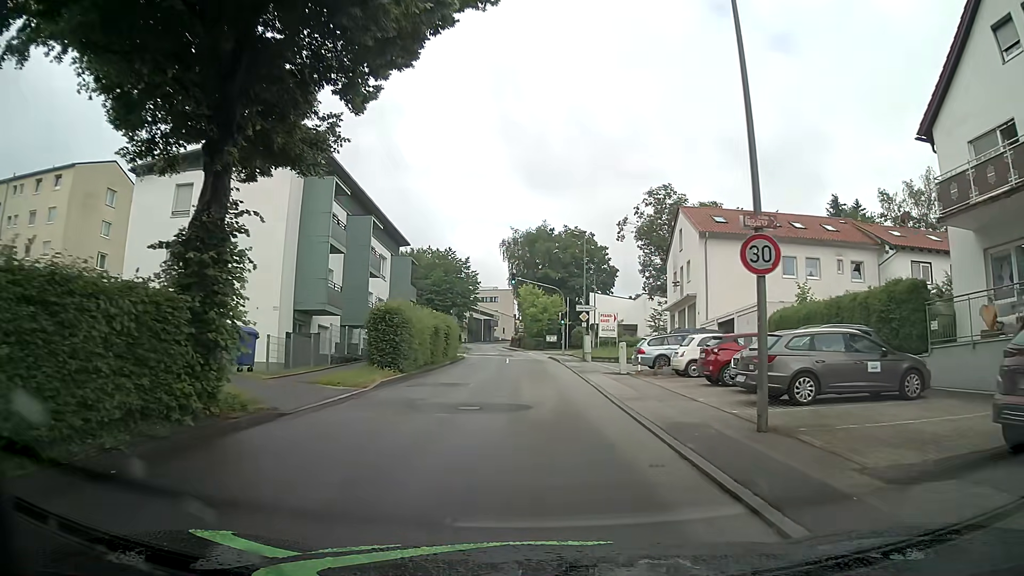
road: unclassified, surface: asphalt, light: Day
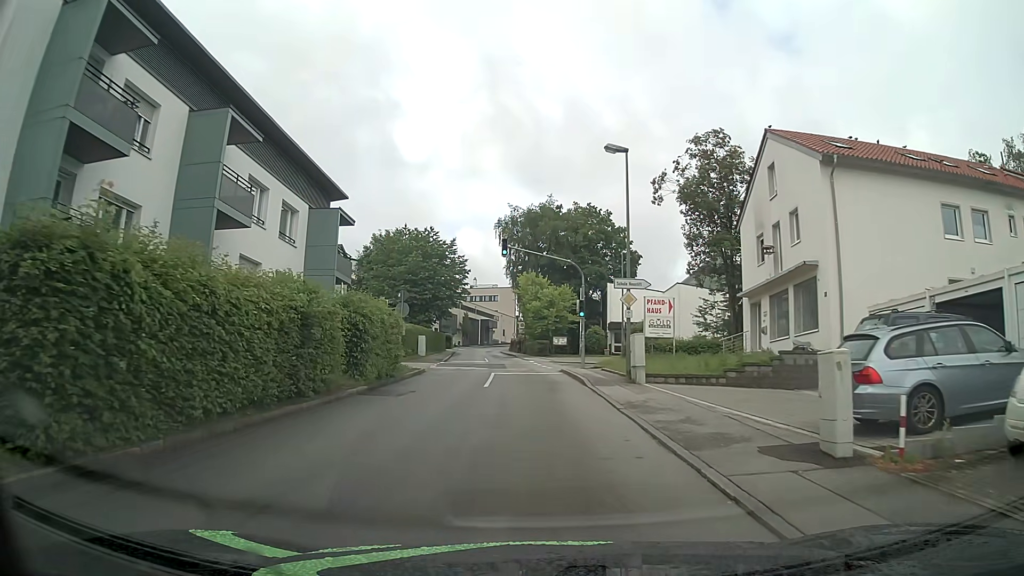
(-0.3, +18.5) m; -1°
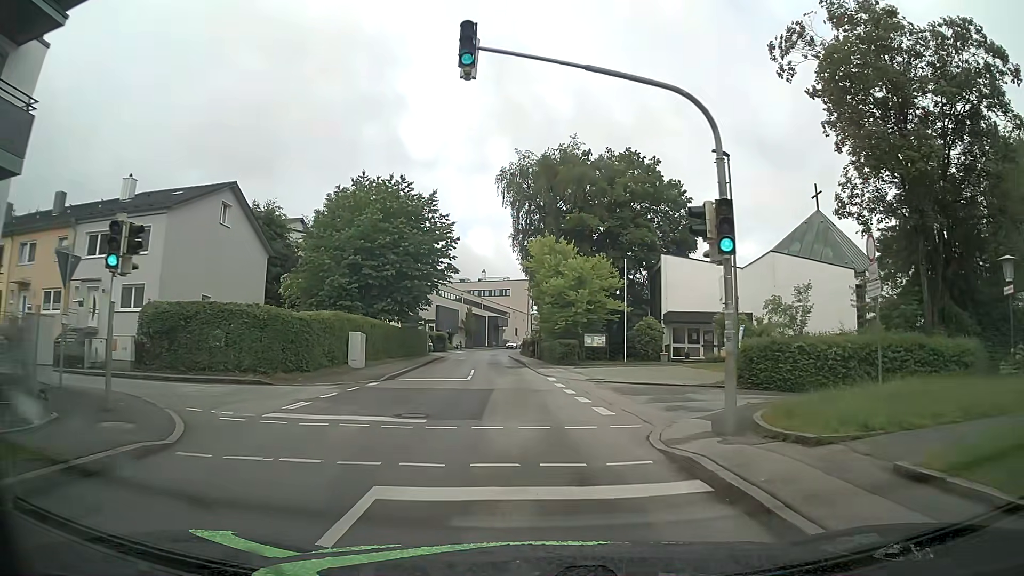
(-0.3, +23.2) m; -1°
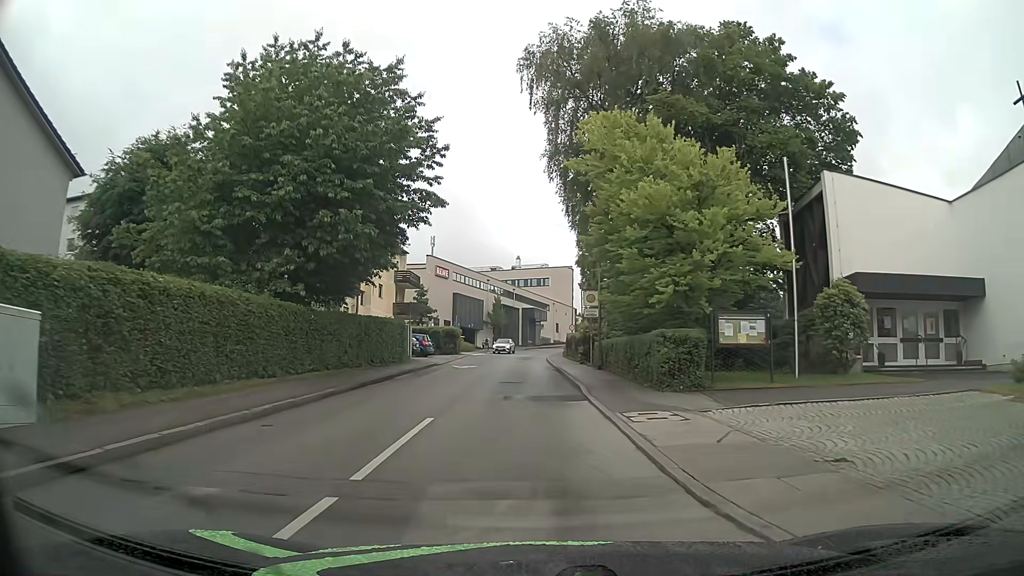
(-0.7, +23.3) m; -3°
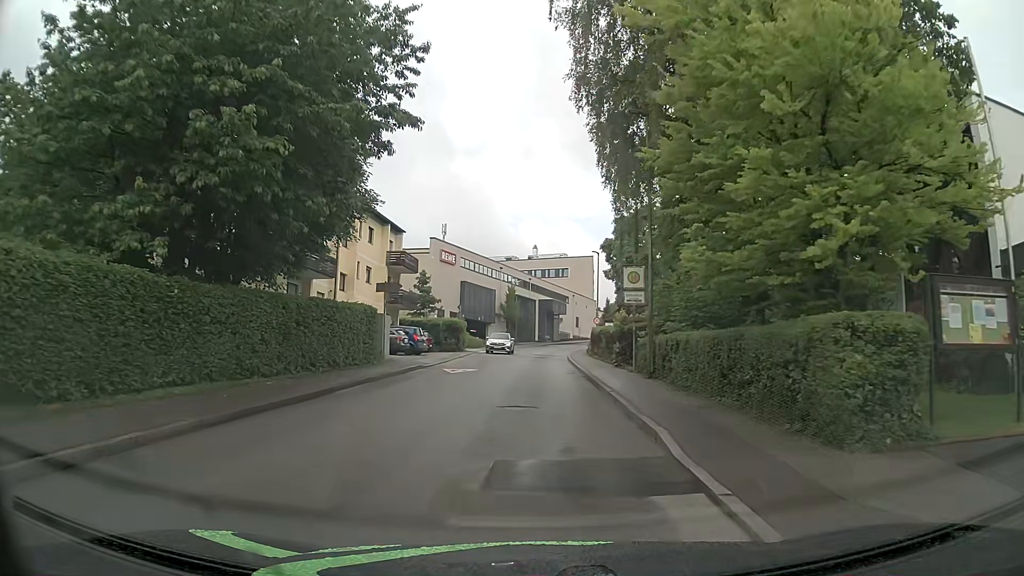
(-0.1, +9.3) m; -2°
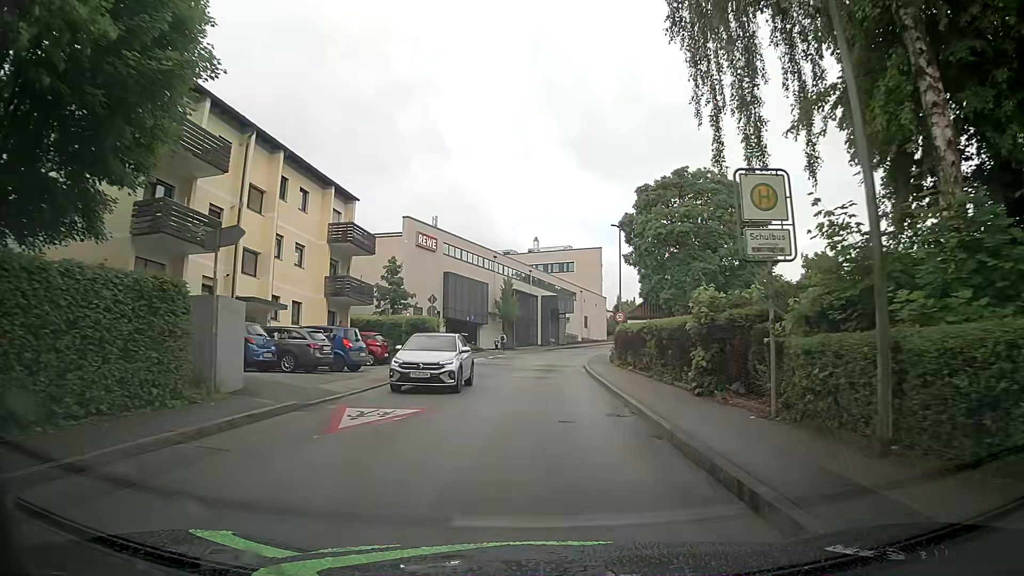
(0.0, +14.0) m; 0°
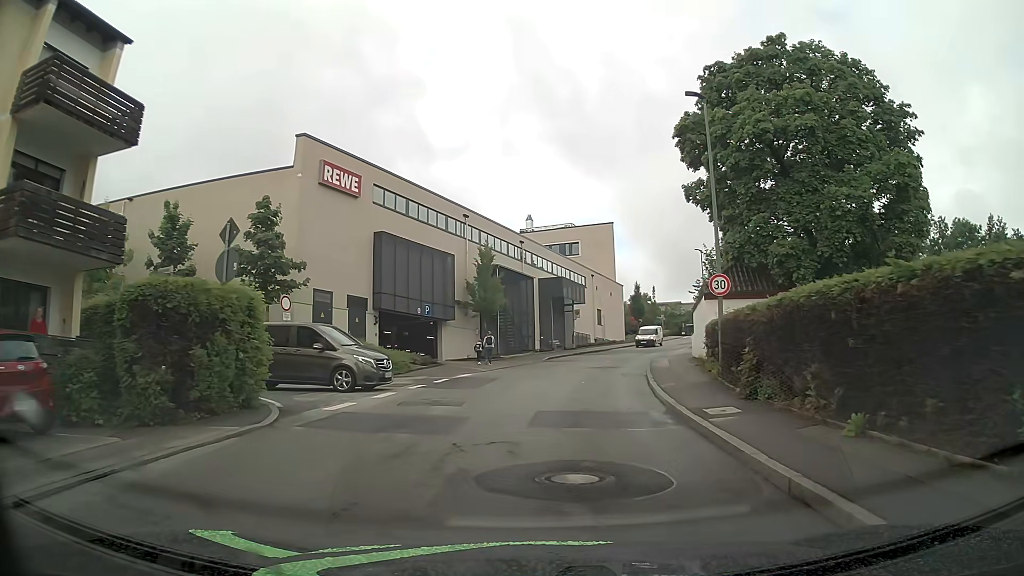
(+0.1, +23.2) m; +1°
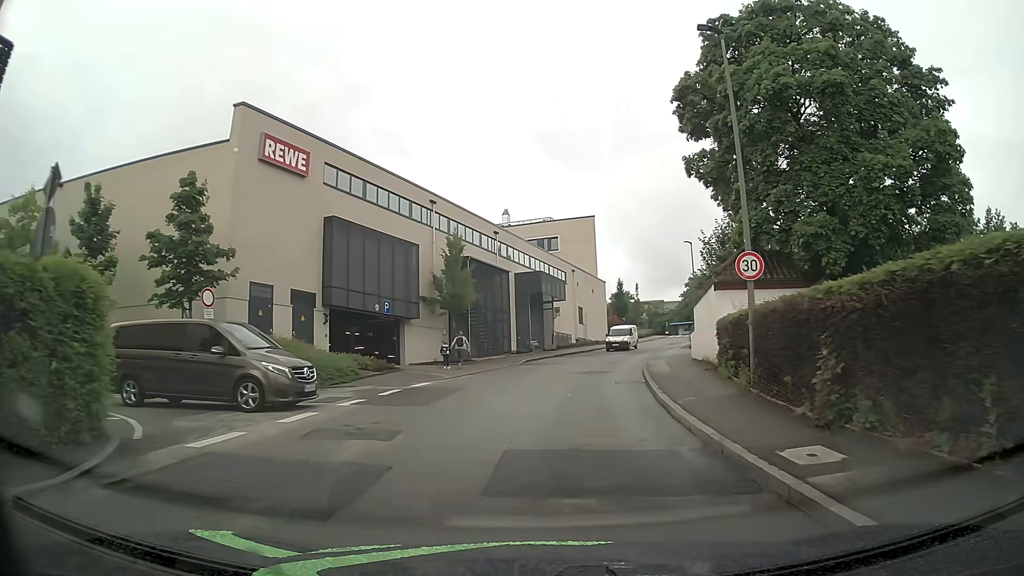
(0.0, +4.6) m; +1°
